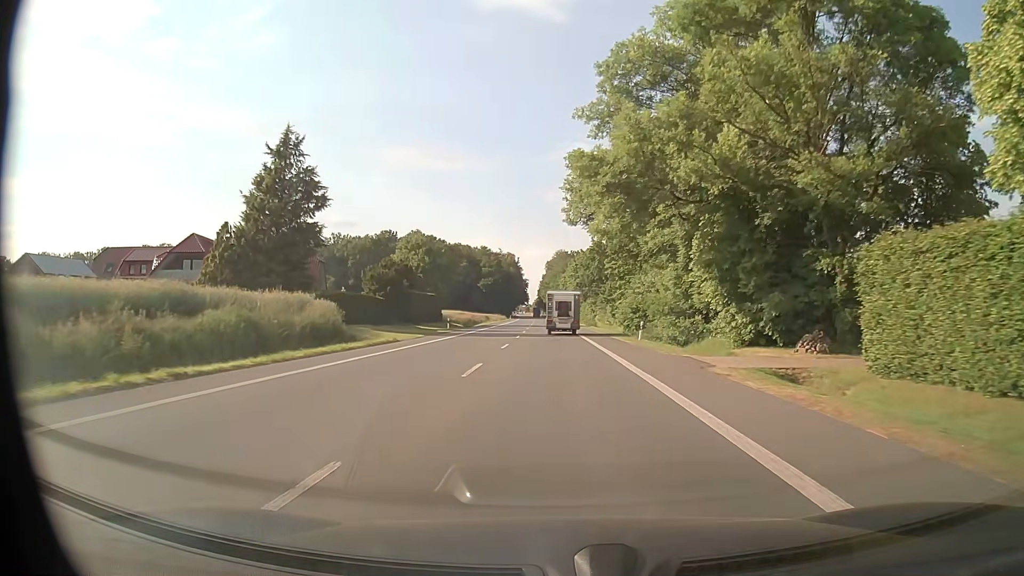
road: primary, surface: asphalt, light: Day
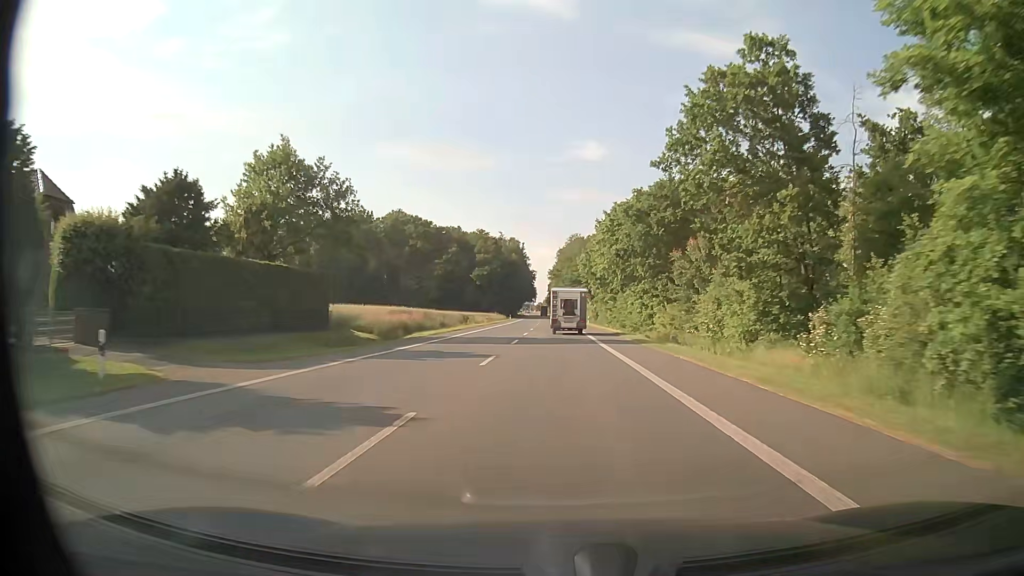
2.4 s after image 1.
(-0.6, +45.6) m; -1°
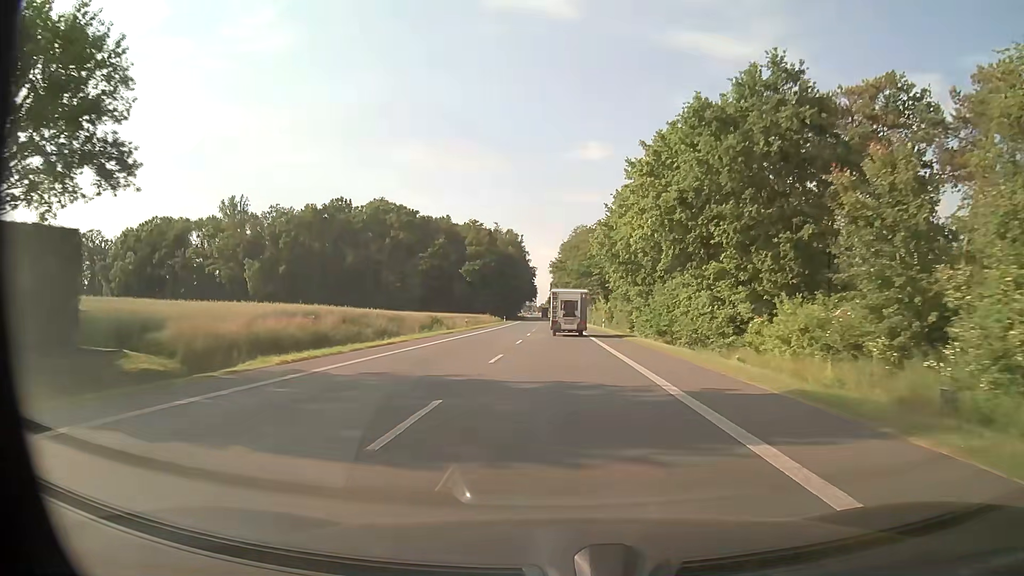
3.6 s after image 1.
(-0.1, +22.8) m; 0°
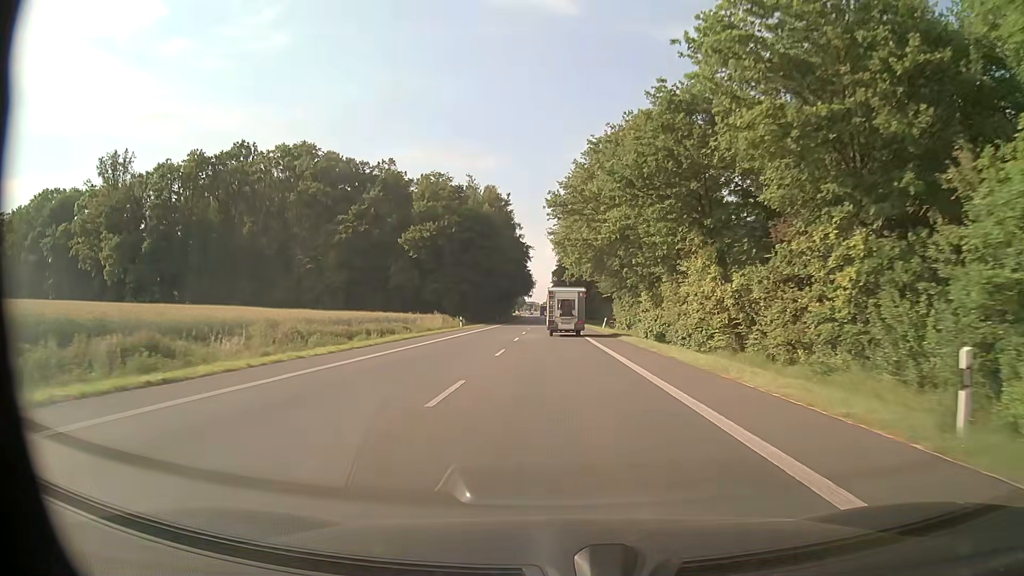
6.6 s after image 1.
(-0.3, +57.6) m; 0°
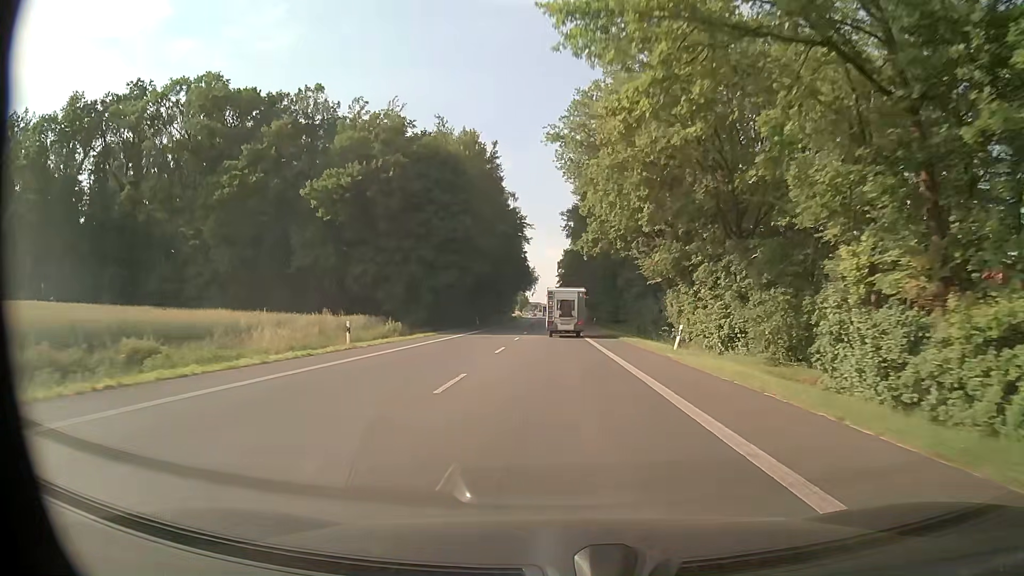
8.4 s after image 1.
(-0.4, +34.8) m; -1°
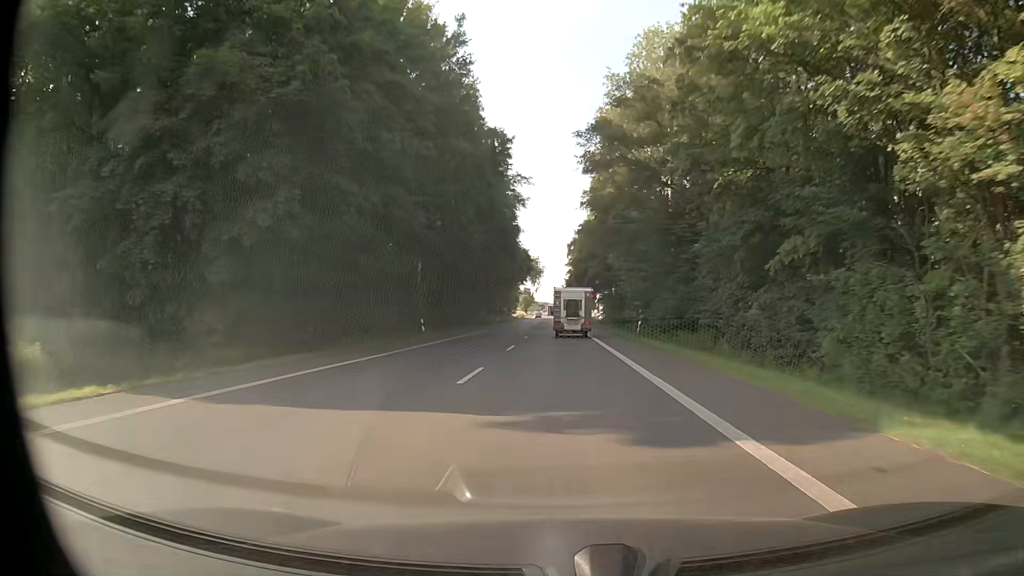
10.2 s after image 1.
(0.0, +34.8) m; 0°
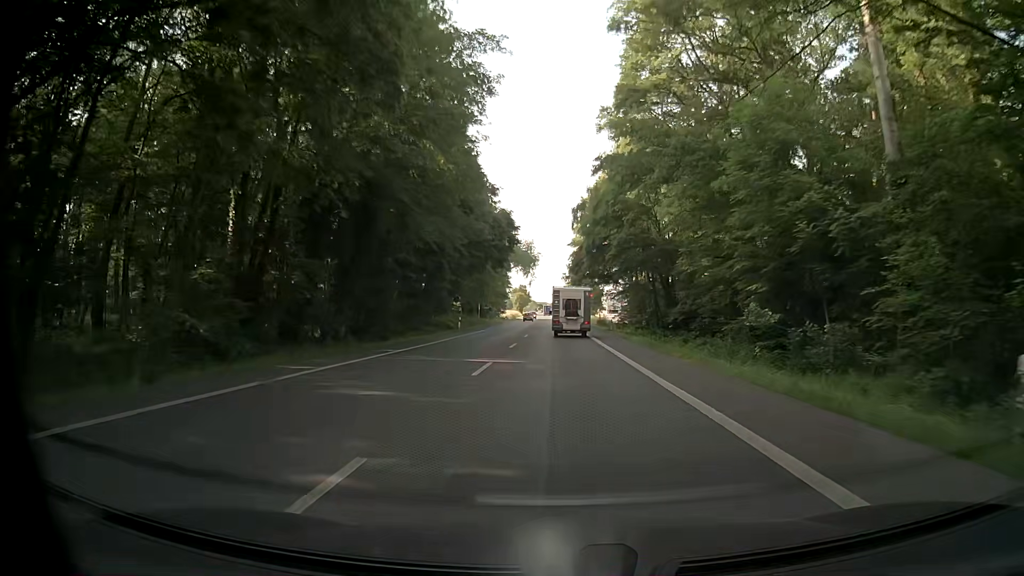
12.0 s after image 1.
(-0.1, +34.8) m; 0°
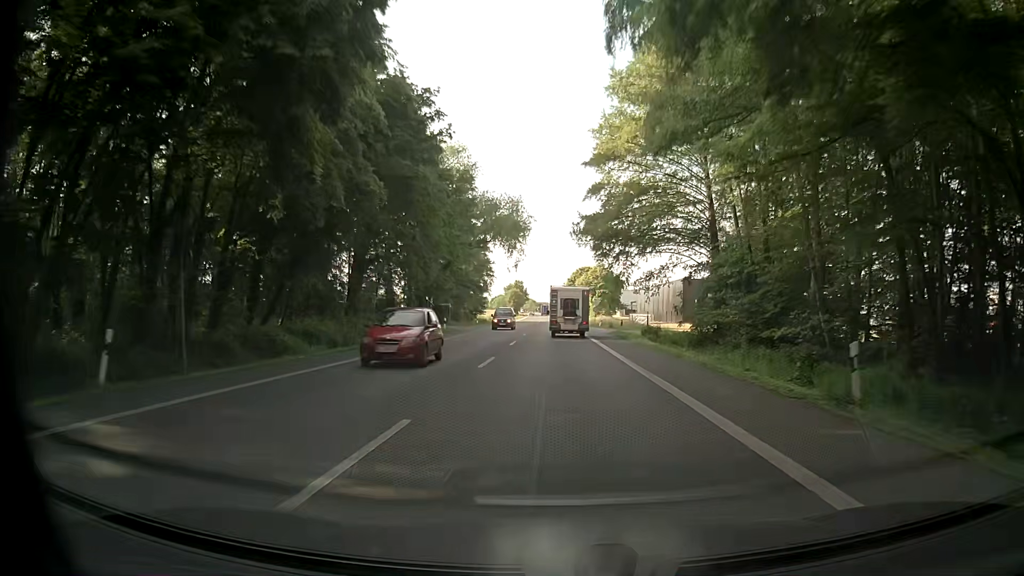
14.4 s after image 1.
(+0.2, +46.5) m; 0°
(0, +10) (0, +20) (0, +30) (0, +40) (0, +50) (0, +60) (0, +70) (-1, +80) (-1, +90) (-1, +100) m
